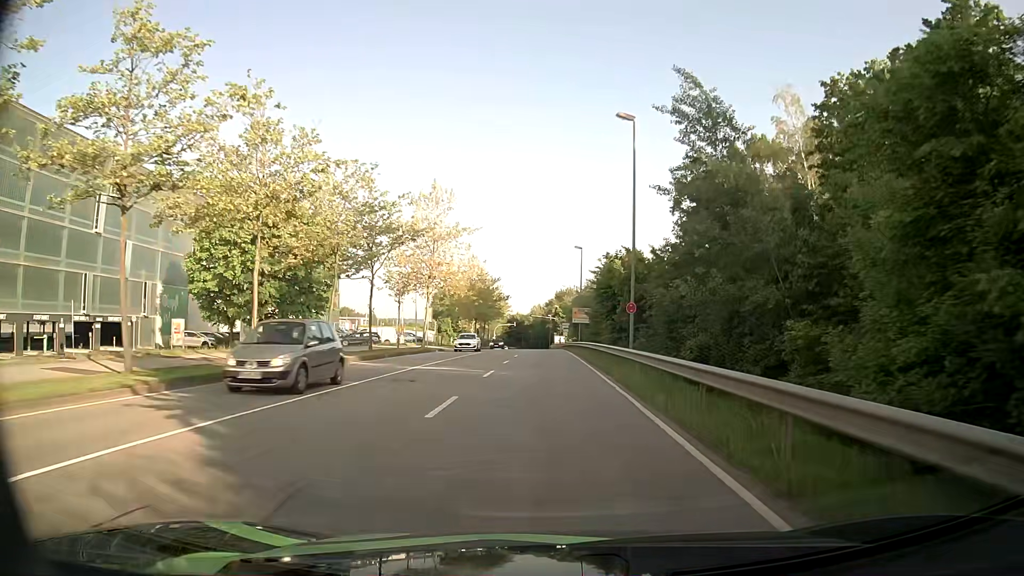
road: secondary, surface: asphalt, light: Day
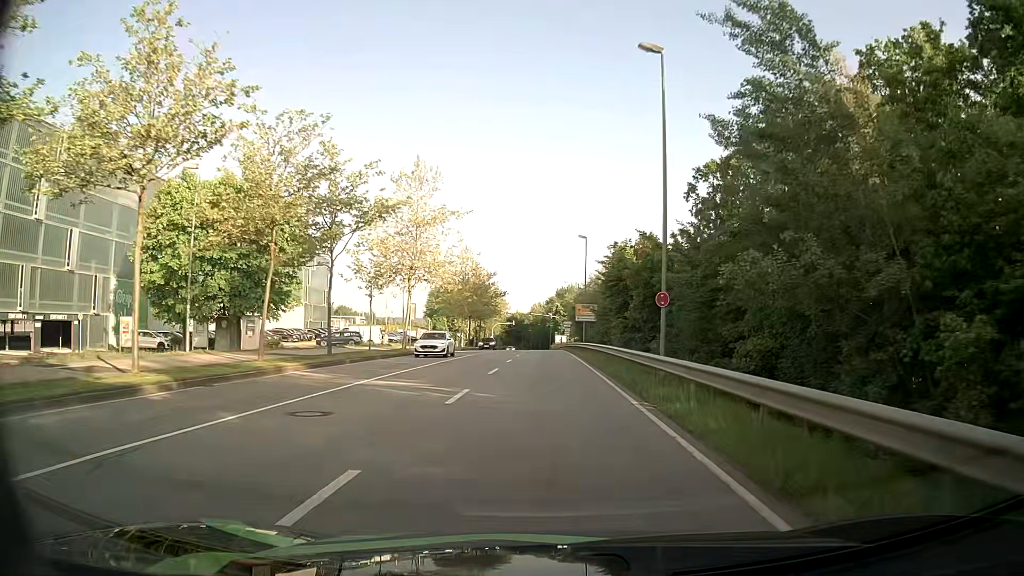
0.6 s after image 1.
(0.0, +7.2) m; 0°
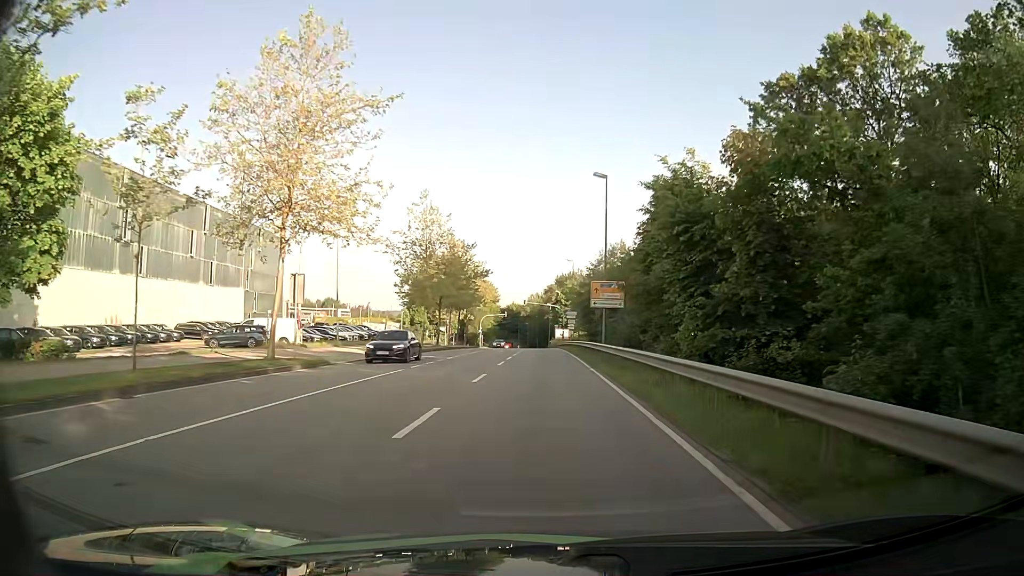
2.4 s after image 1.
(-0.1, +22.2) m; 0°
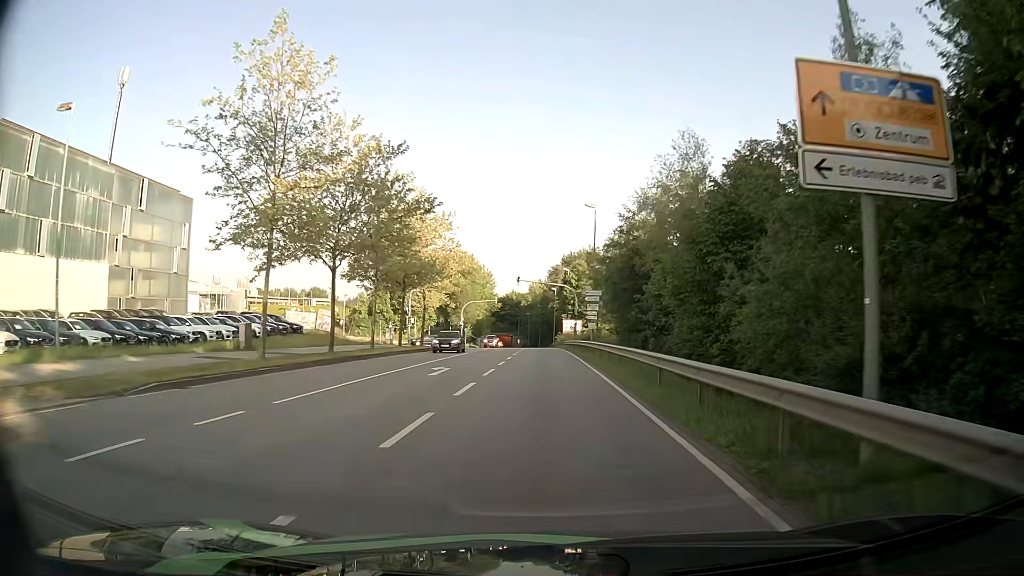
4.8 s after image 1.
(-0.2, +31.1) m; 0°
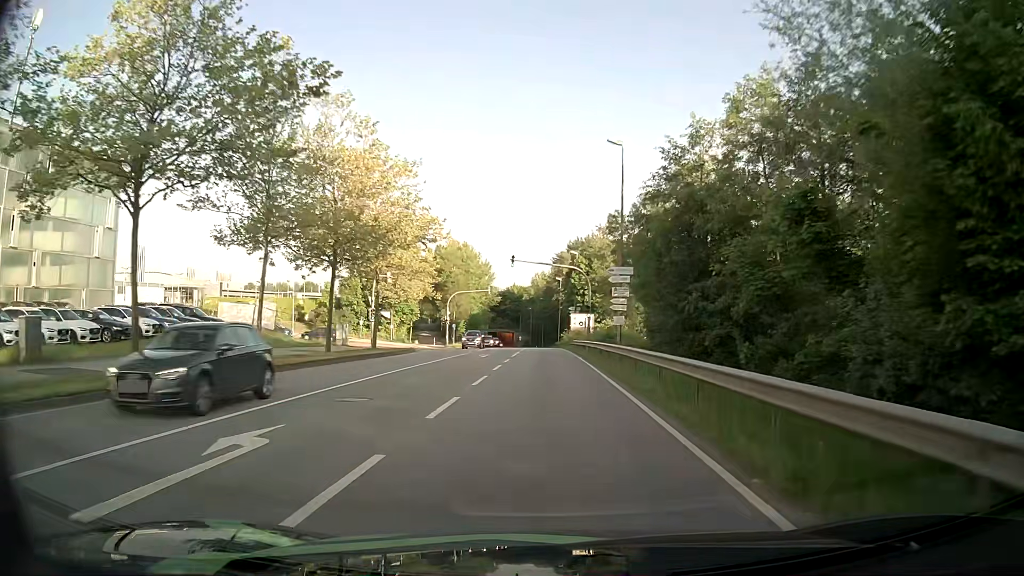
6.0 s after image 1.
(-0.1, +15.6) m; -1°
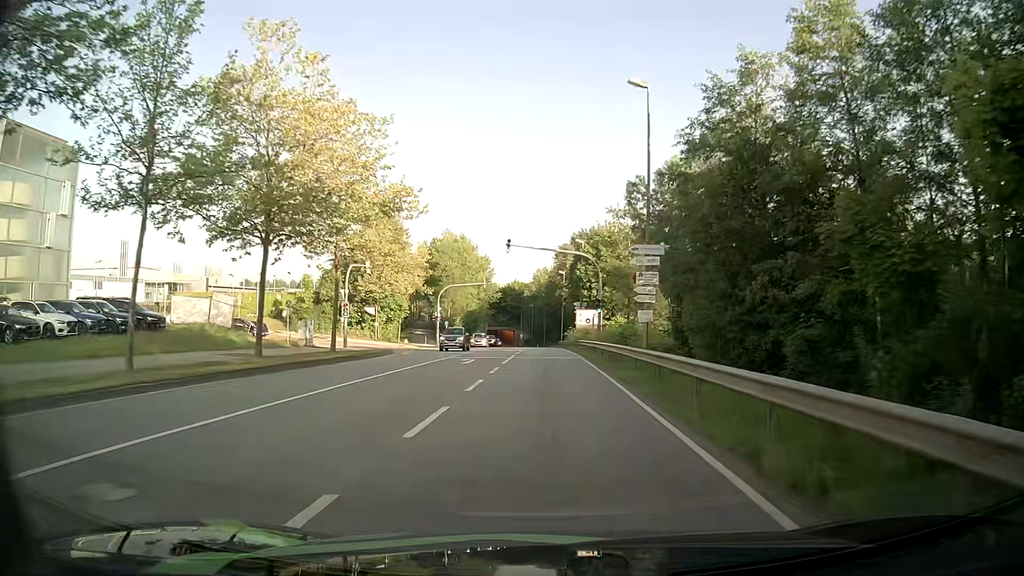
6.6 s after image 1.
(0.0, +7.7) m; 0°
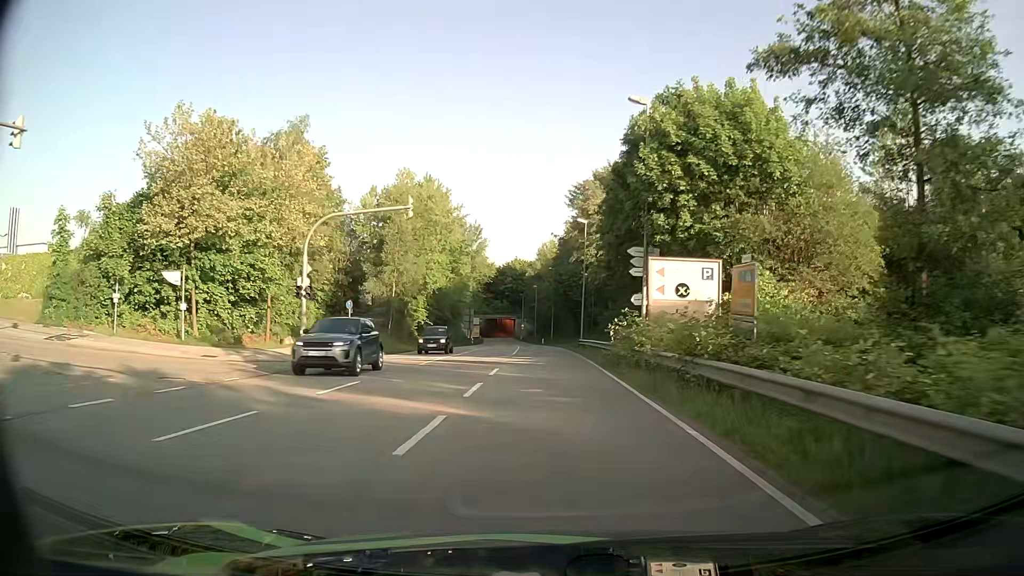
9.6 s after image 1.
(-0.1, +38.6) m; -1°
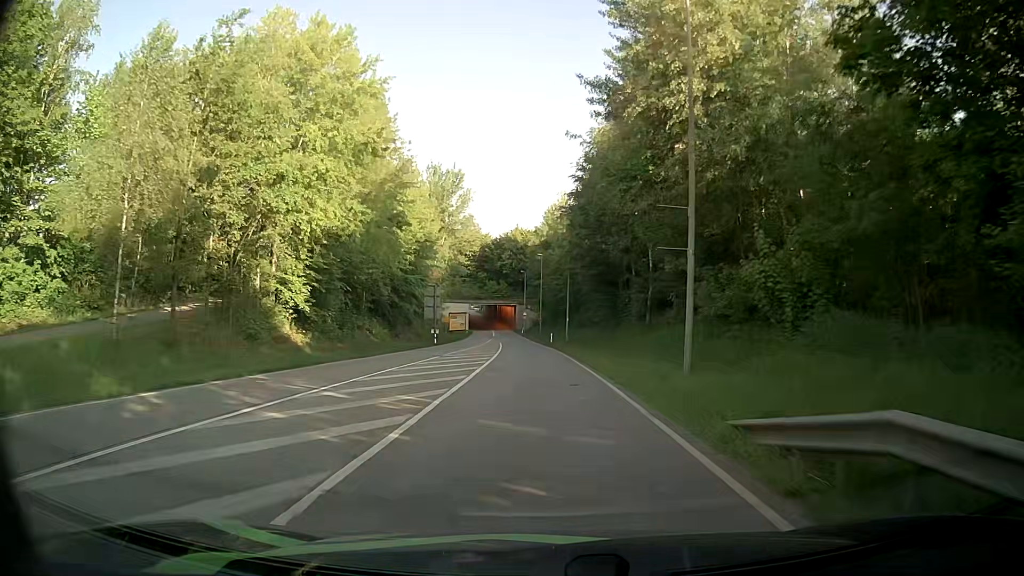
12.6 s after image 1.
(0.0, +39.8) m; -1°
(0, +10) (0, +20) (0, +30) (0, +40) (-1, +50) (-1, +60) (-2, +70) (-3, +80) (-4, +90) (-4, +100) m
